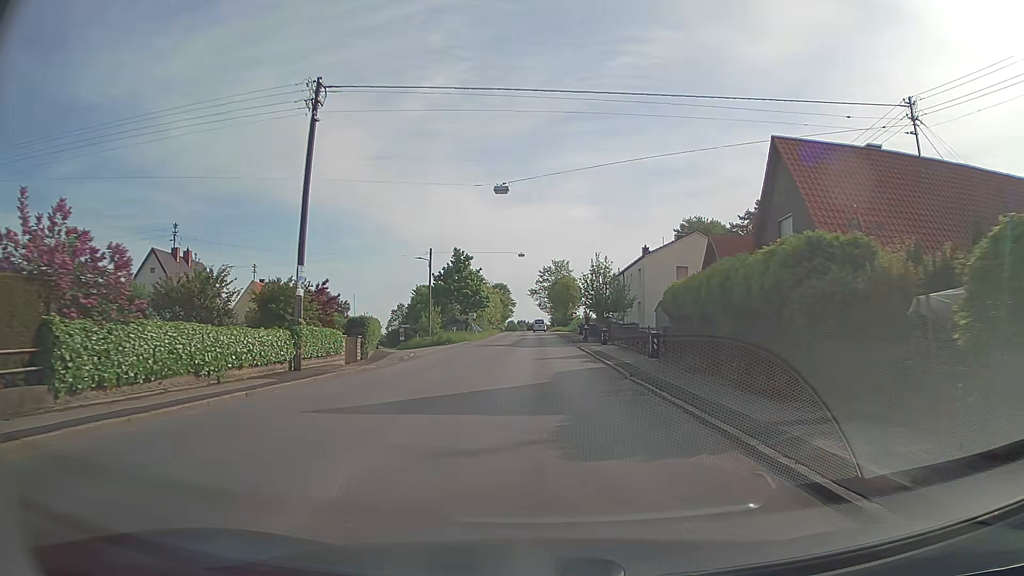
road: secondary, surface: asphalt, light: Day
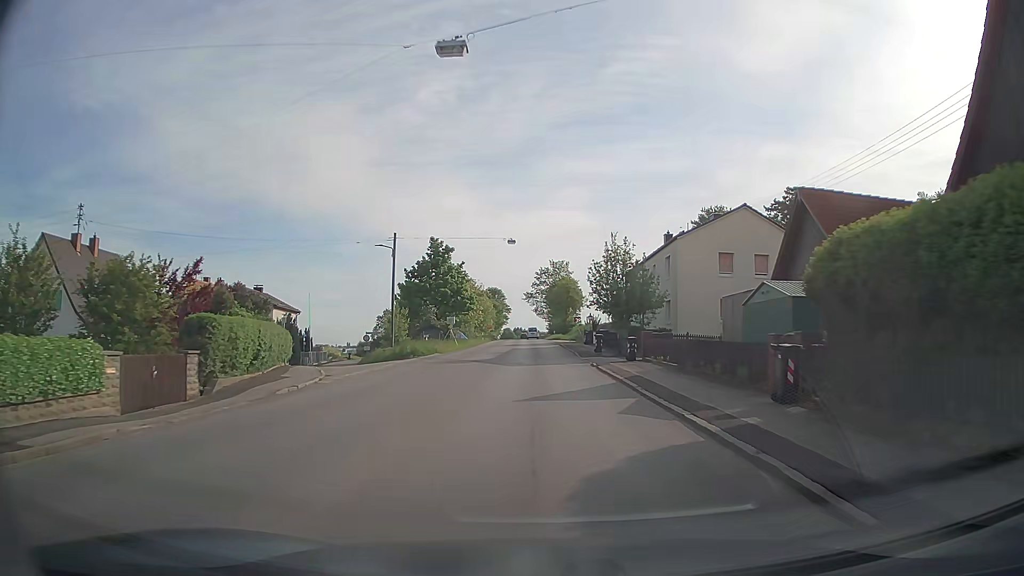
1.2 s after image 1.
(+0.1, +13.8) m; +1°
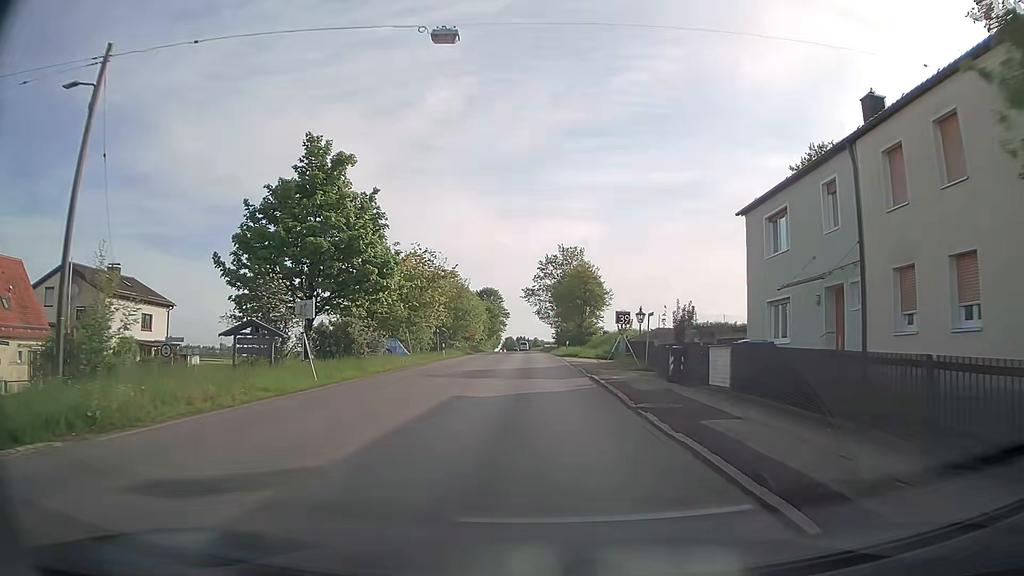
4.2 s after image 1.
(-0.2, +34.4) m; -1°
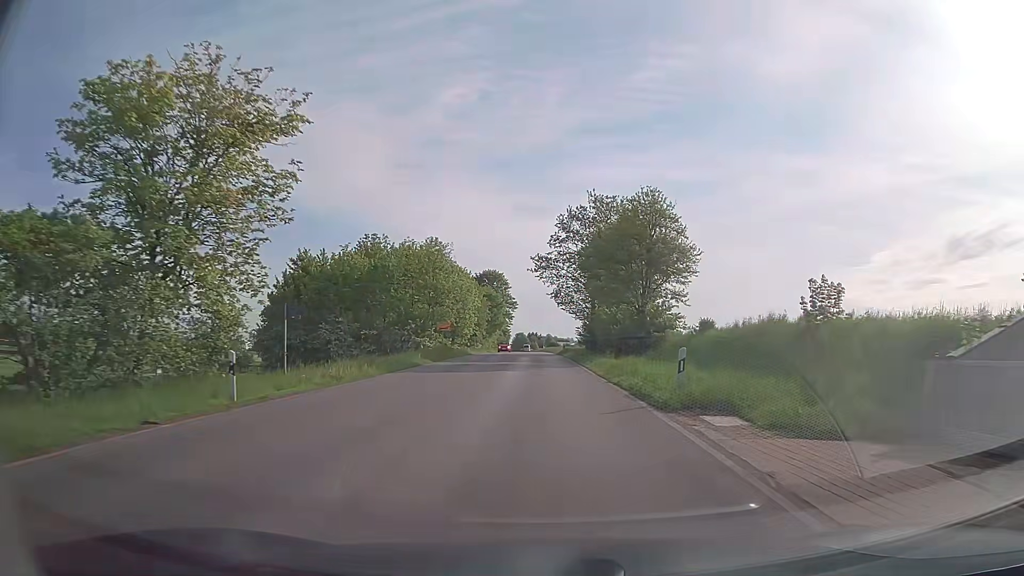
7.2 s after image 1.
(-0.7, +35.0) m; -1°
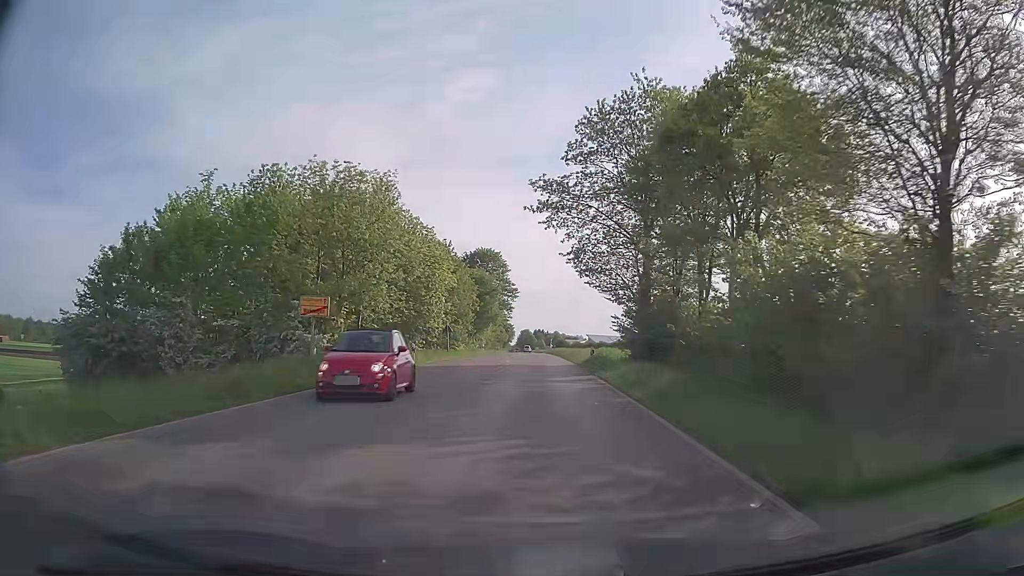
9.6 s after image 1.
(-0.1, +29.3) m; -1°
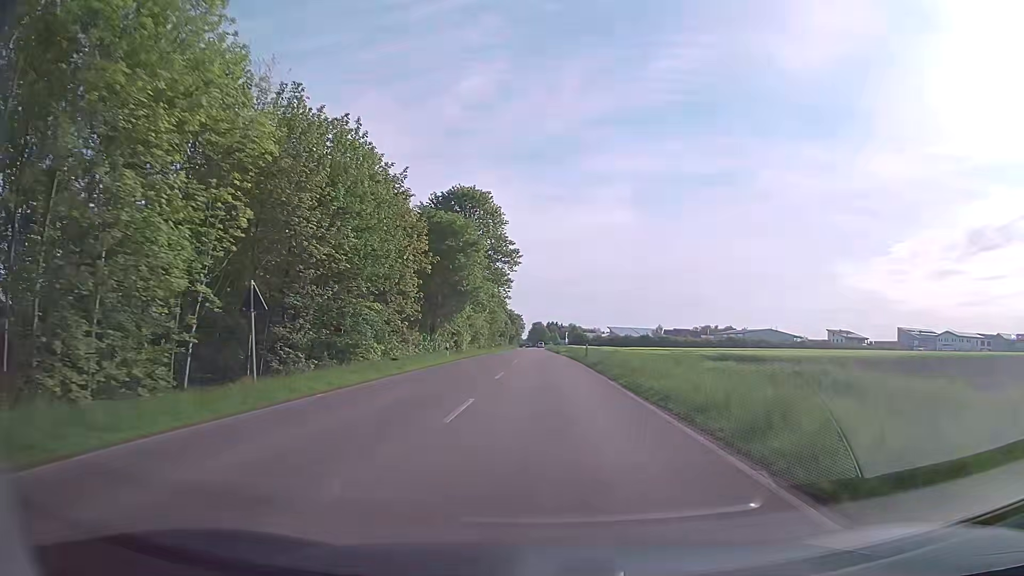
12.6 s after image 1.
(-0.4, +41.1) m; -1°
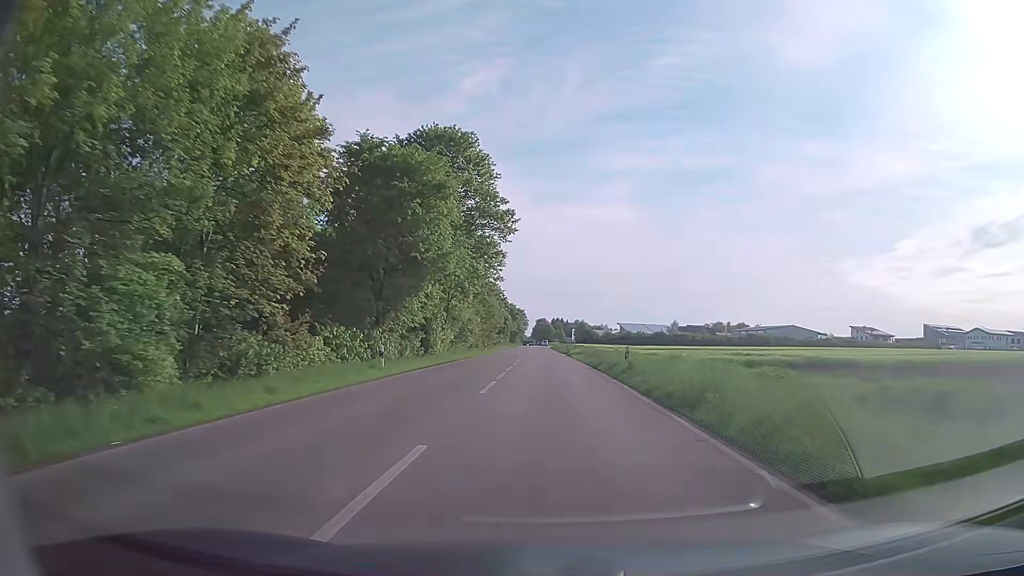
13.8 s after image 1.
(0.0, +18.8) m; 0°
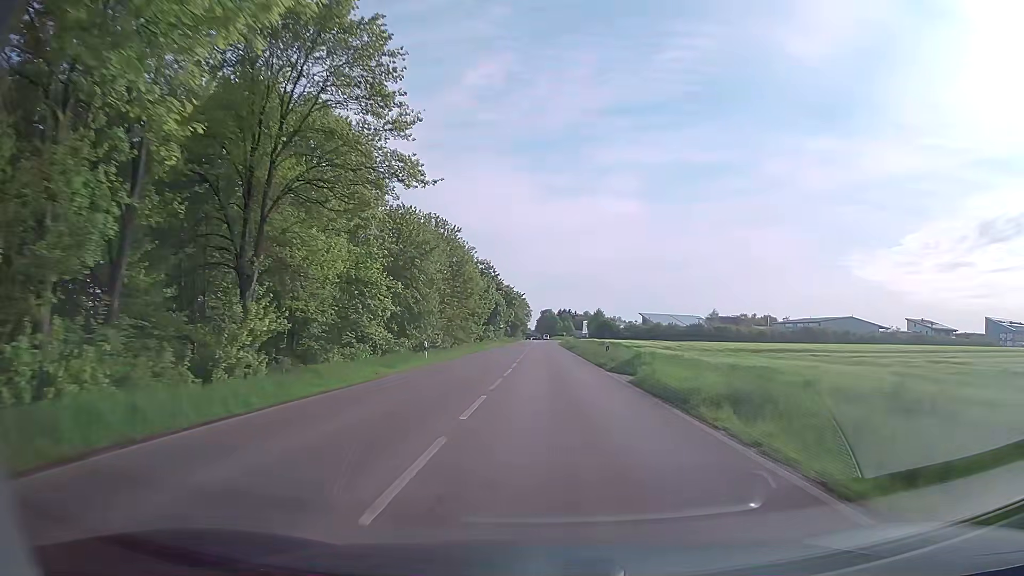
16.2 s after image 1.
(-0.3, +41.5) m; -1°
(0, +10) (0, +20) (0, +30) (0, +40) (0, +50) (0, +60) (0, +70) (+1, +80) (+1, +90) (+1, +100) m
